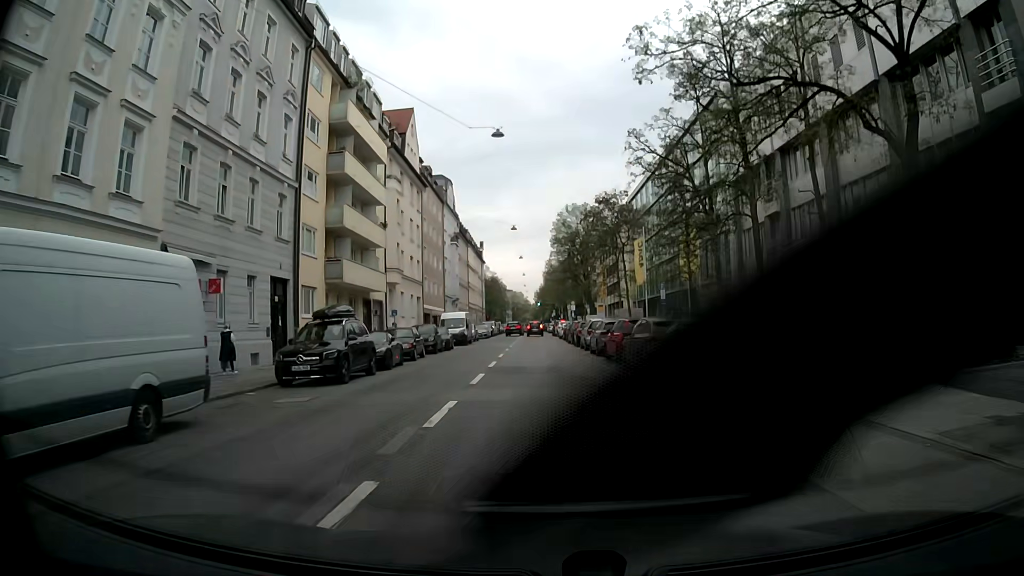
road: tertiary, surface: asphalt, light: Day
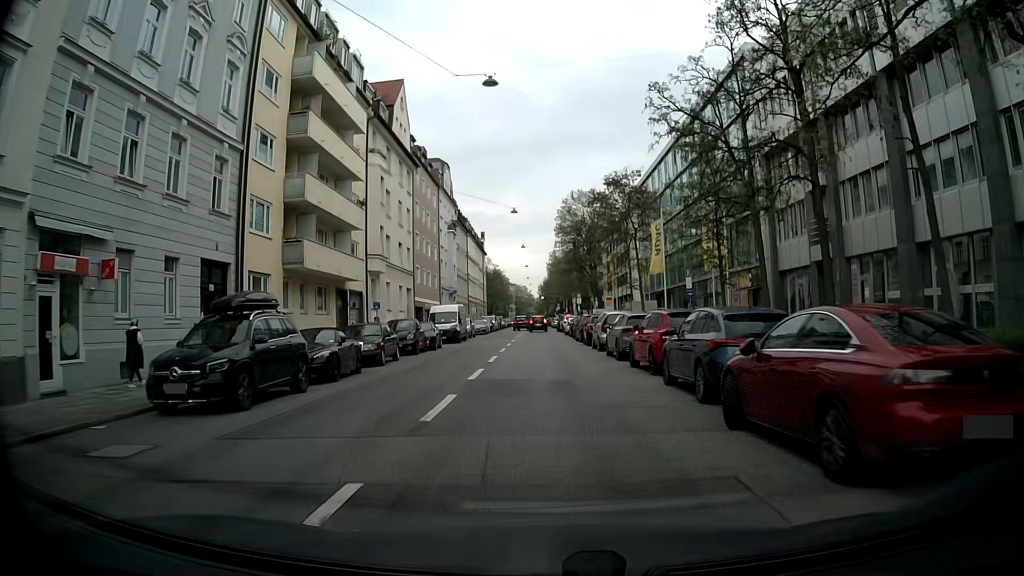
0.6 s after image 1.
(0.0, +6.2) m; 0°
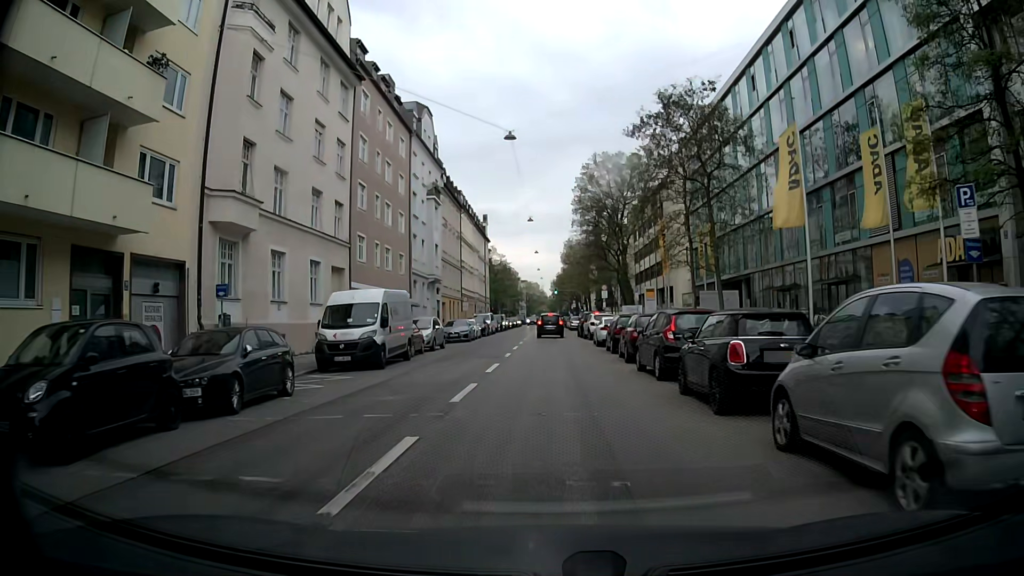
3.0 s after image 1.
(-0.5, +22.5) m; -2°
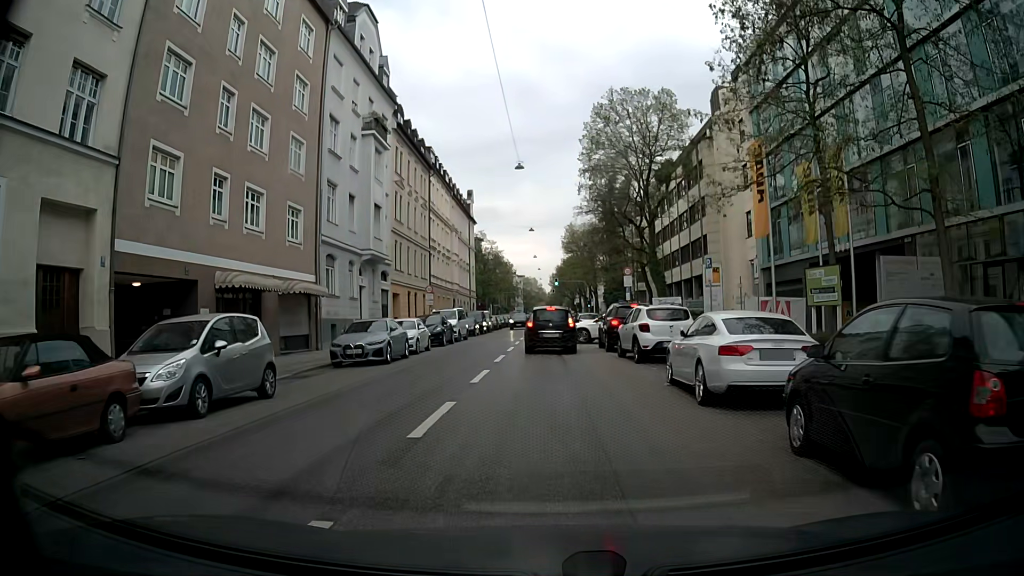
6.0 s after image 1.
(+0.1, +21.2) m; 0°
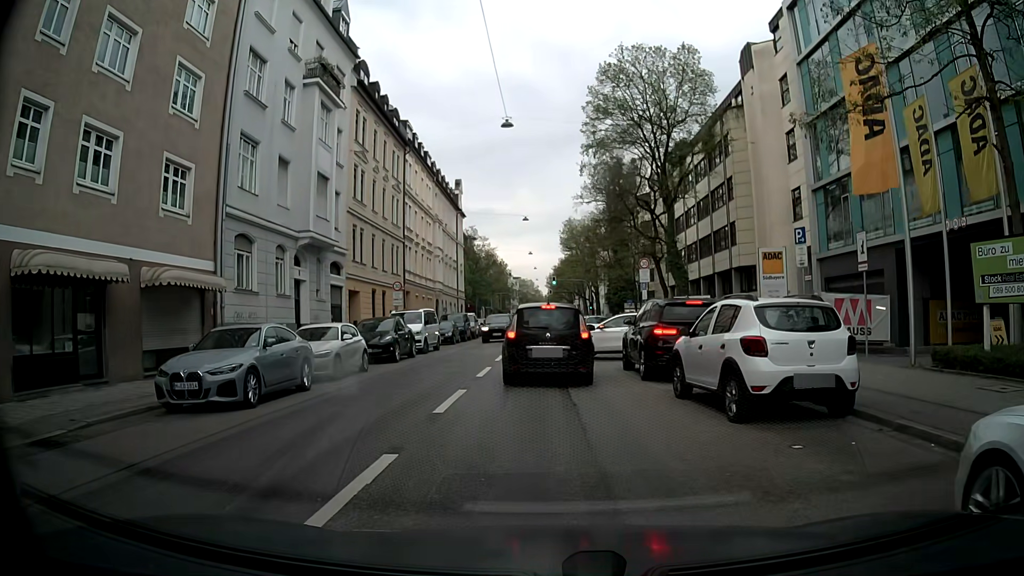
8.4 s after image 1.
(+0.1, +9.6) m; +2°
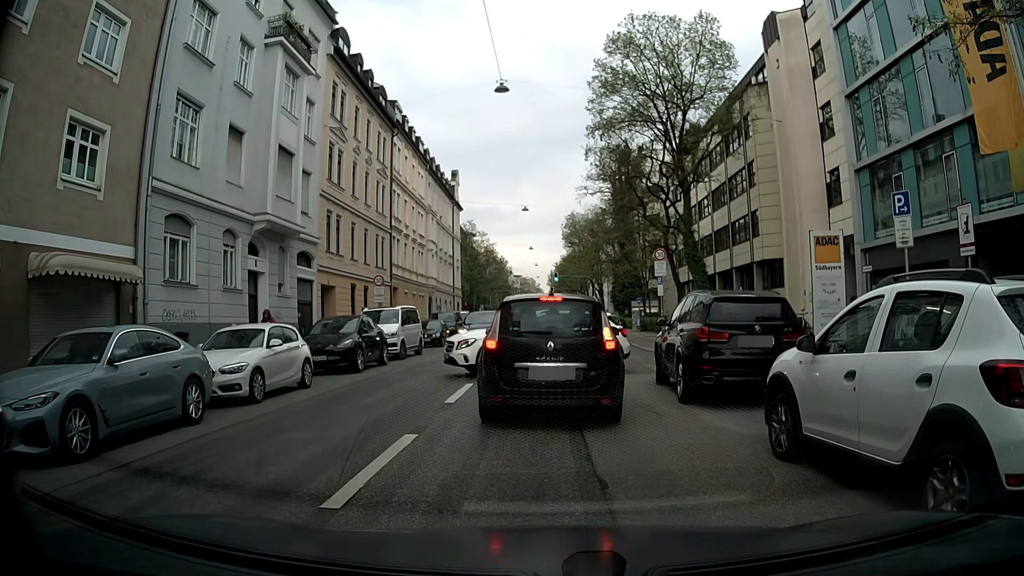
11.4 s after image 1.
(0.0, +4.8) m; +1°
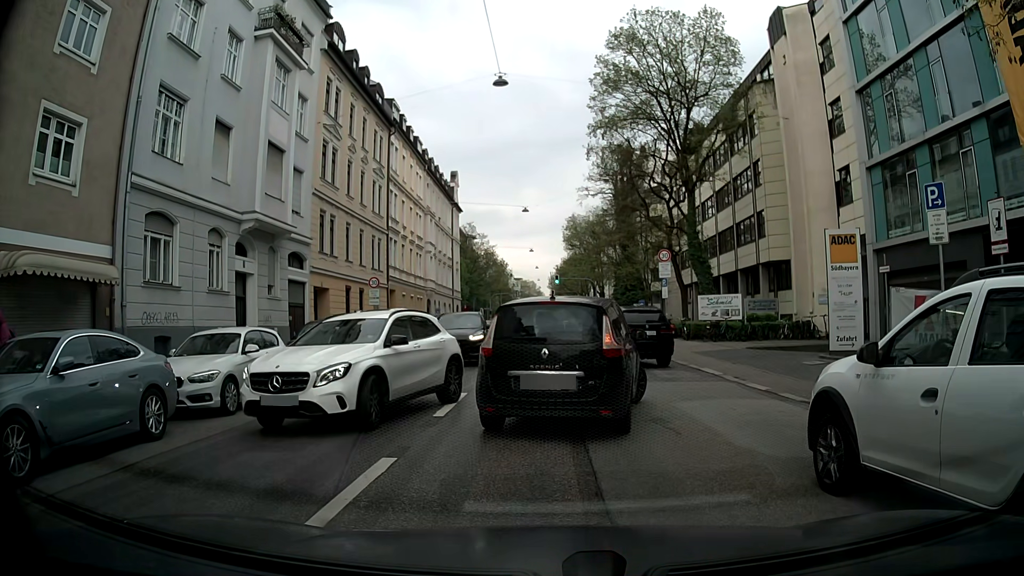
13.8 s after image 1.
(0.0, +1.2) m; 0°
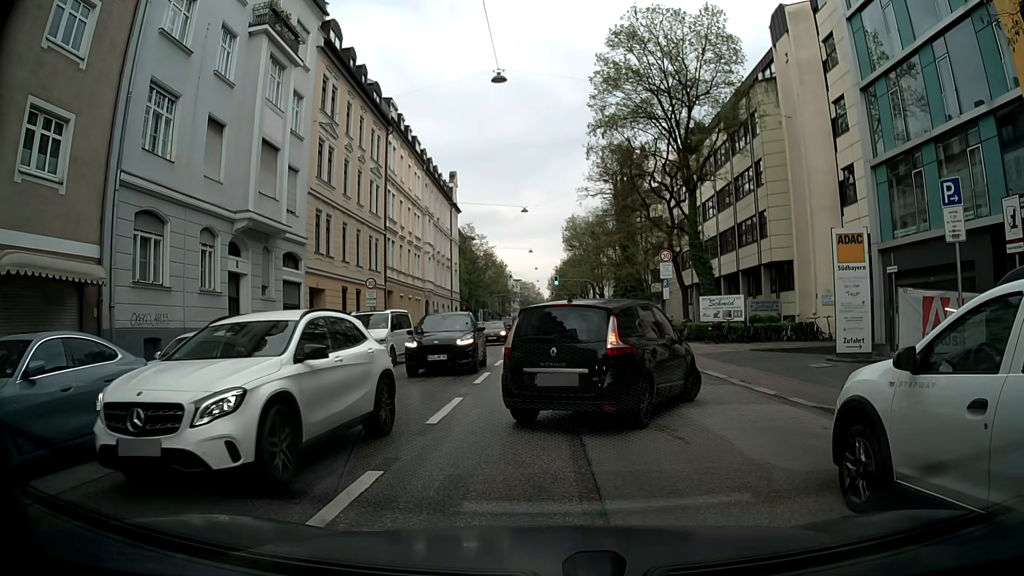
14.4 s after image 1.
(0.0, +0.5) m; 0°
